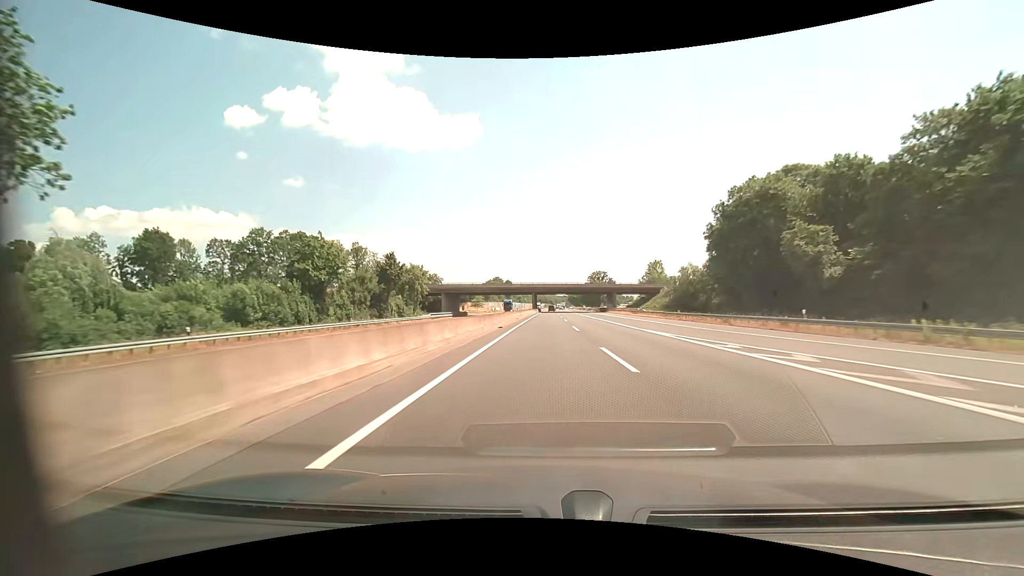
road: motorway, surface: asphalt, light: Day
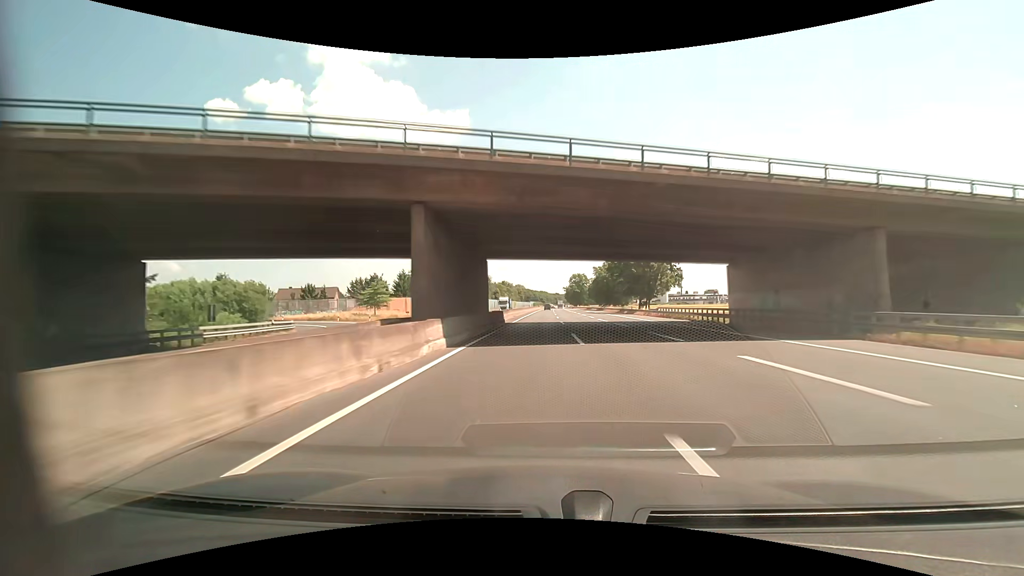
(+1.1, +101.7) m; +1°
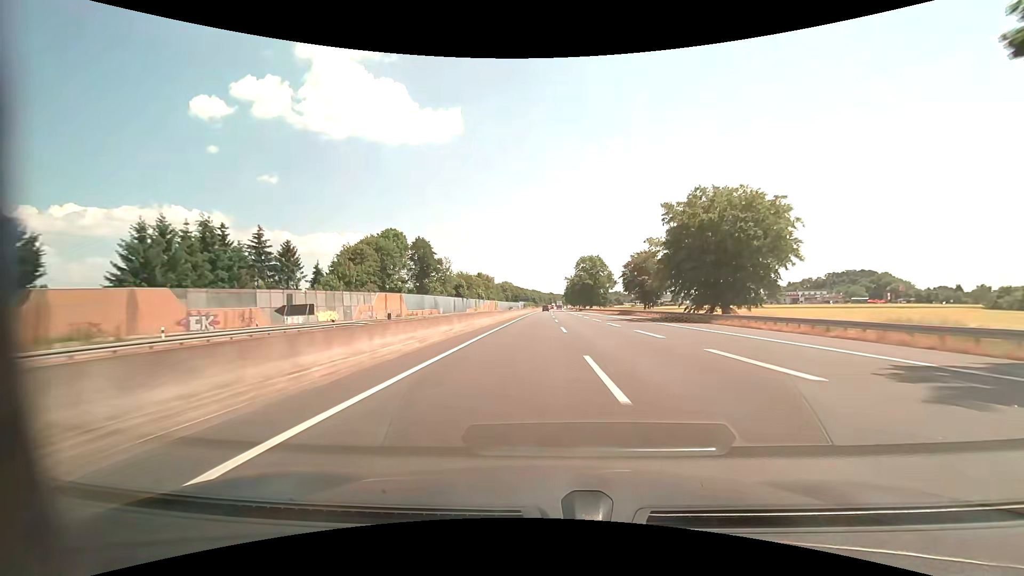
(+0.3, +82.0) m; +1°
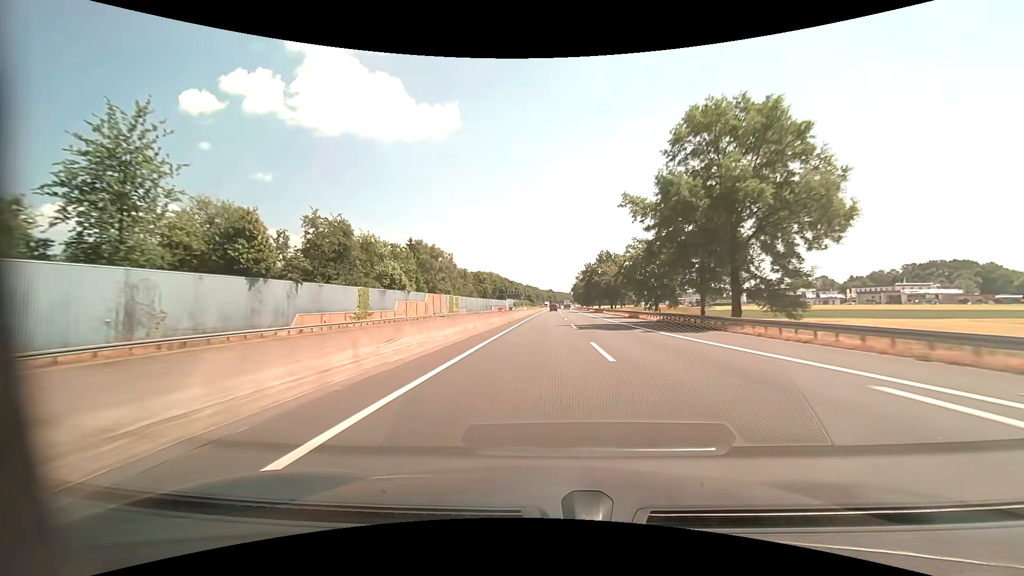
(-0.2, +103.0) m; 0°
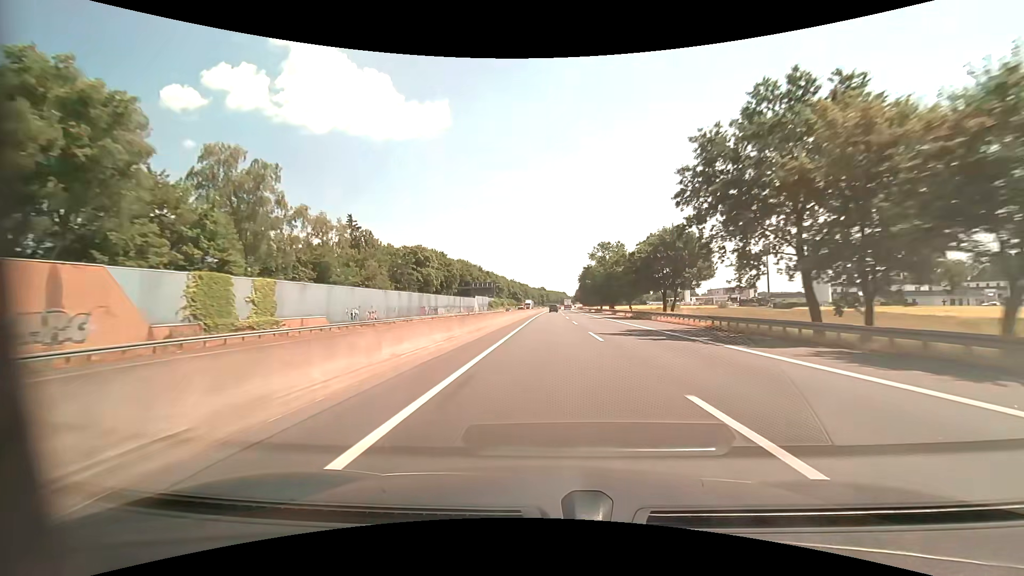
(+0.5, +82.8) m; +1°
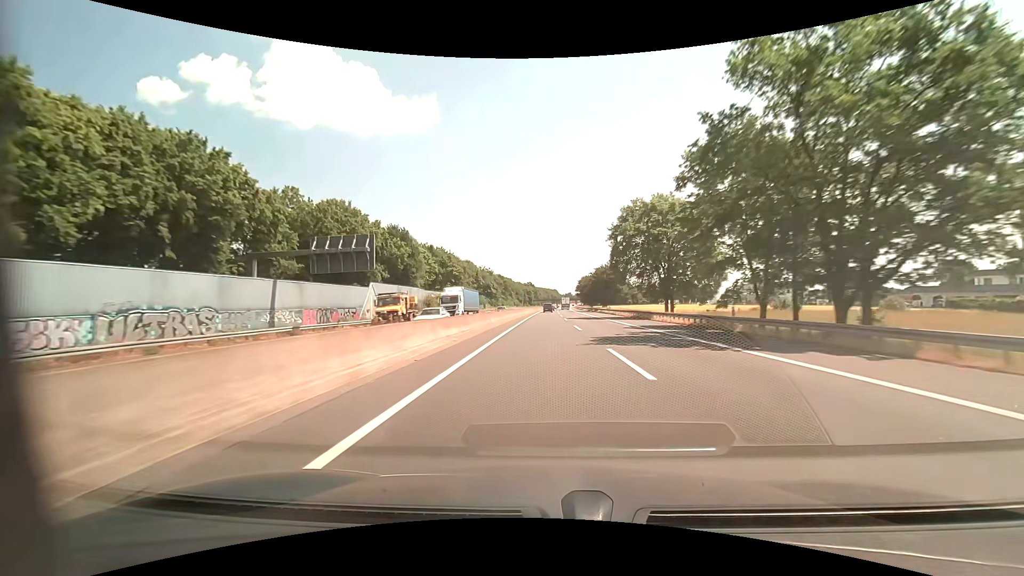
(+1.1, +83.1) m; +1°
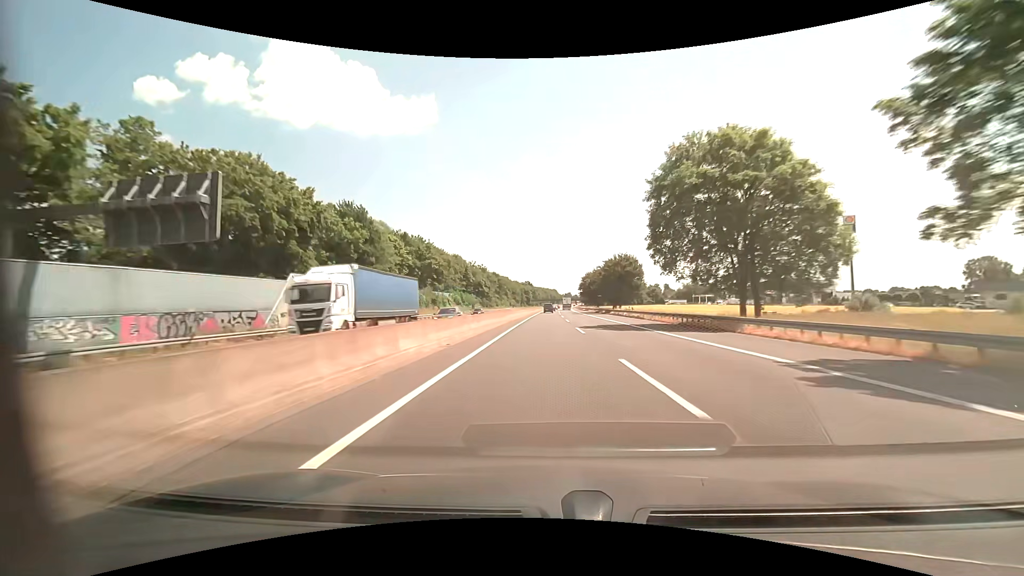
(0.0, +20.8) m; 0°
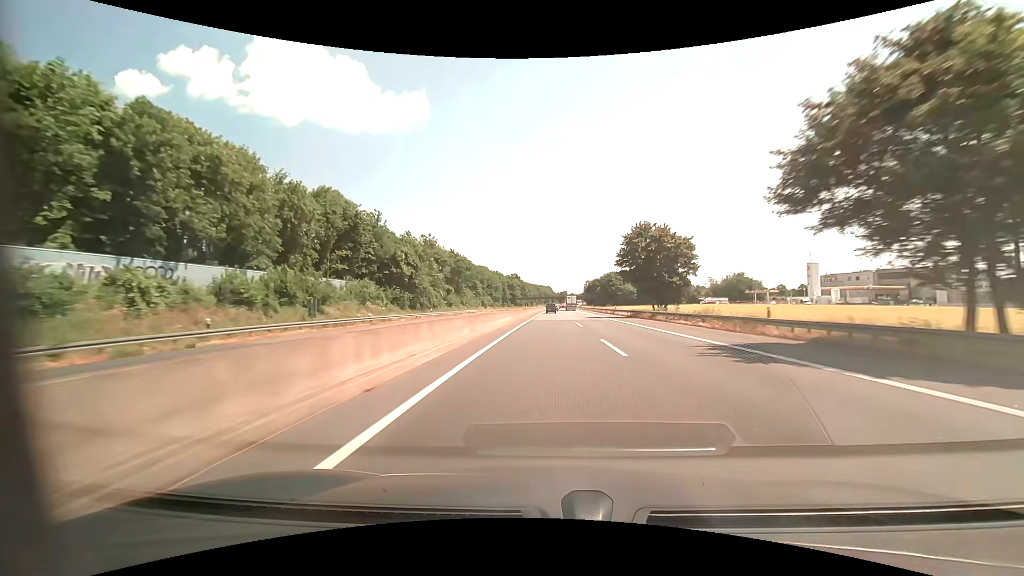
(+0.4, +83.3) m; +1°
(0, +10) (0, +20) (0, +30) (0, +40) (0, +50) (0, +60) (+1, +70) (+1, +80) (+1, +90) (+1, +100) m
